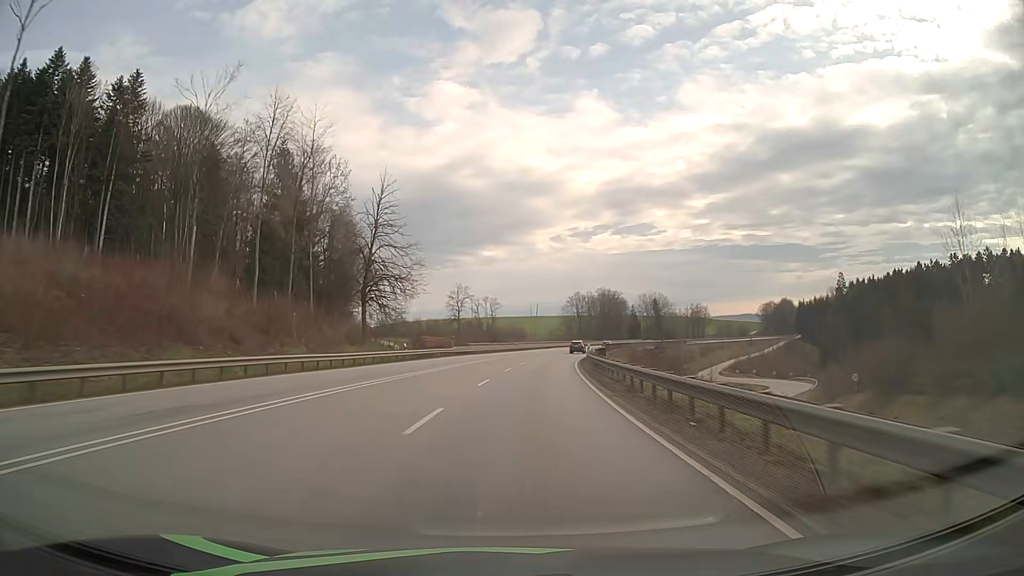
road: primary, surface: asphalt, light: Day
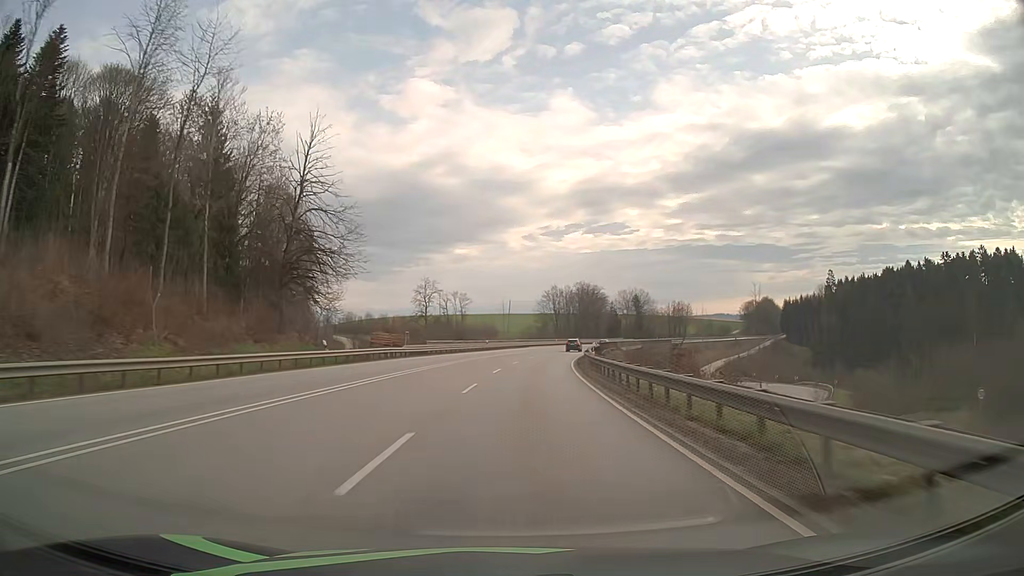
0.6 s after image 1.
(+0.2, +15.8) m; +2°
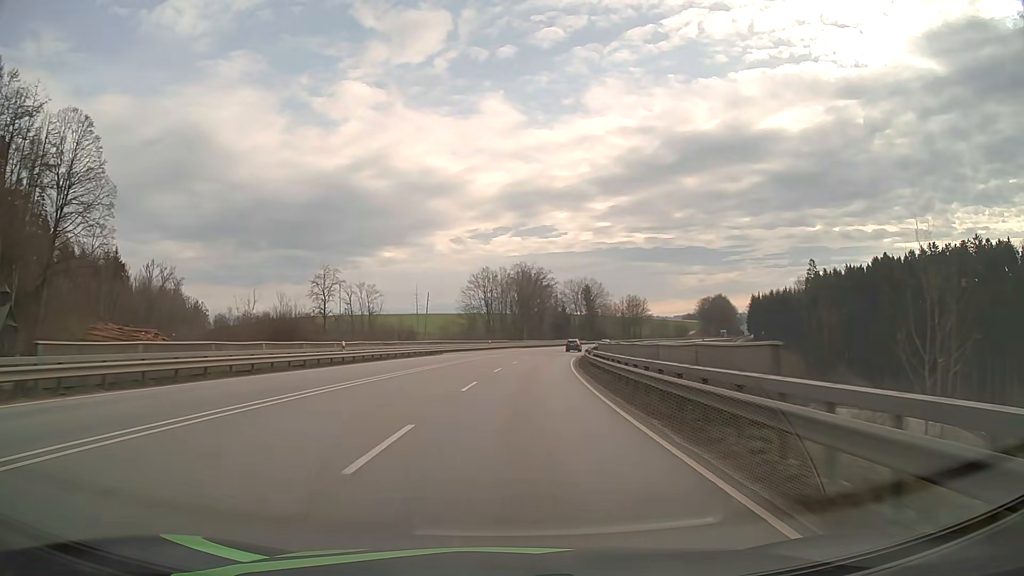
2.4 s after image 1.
(+3.0, +46.7) m; +6°
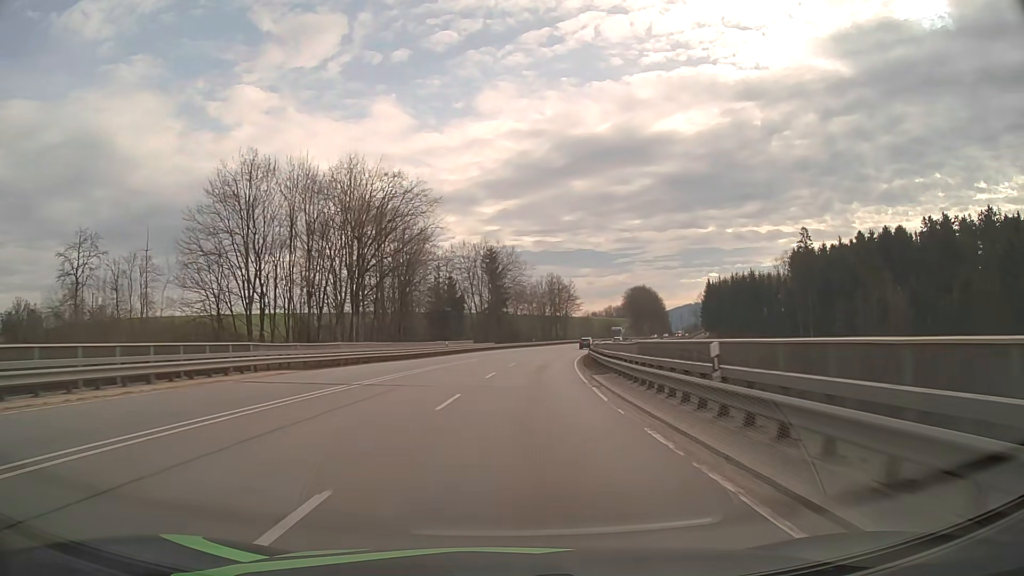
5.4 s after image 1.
(+6.9, +76.1) m; +10°
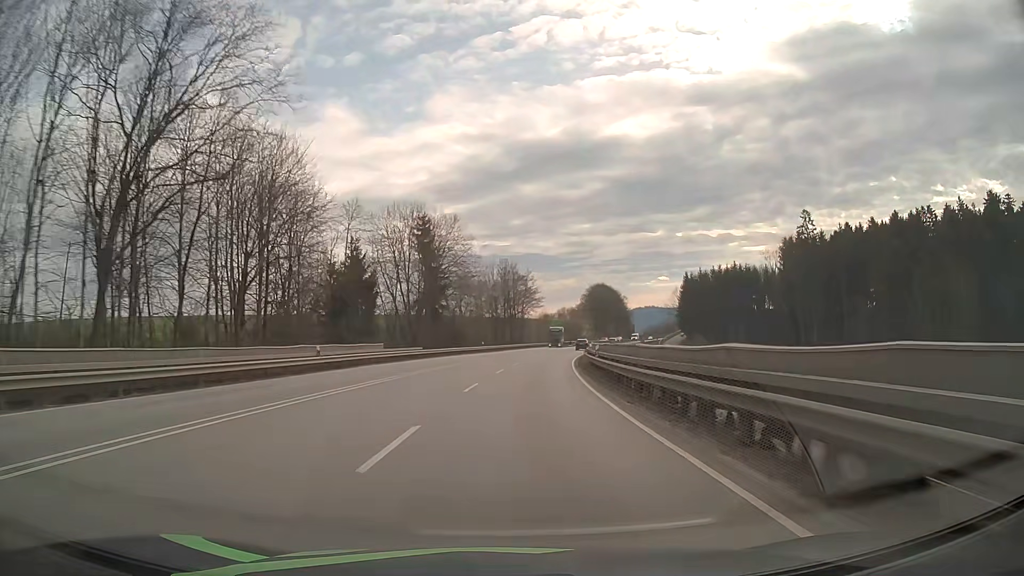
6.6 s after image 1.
(+1.1, +30.4) m; +5°
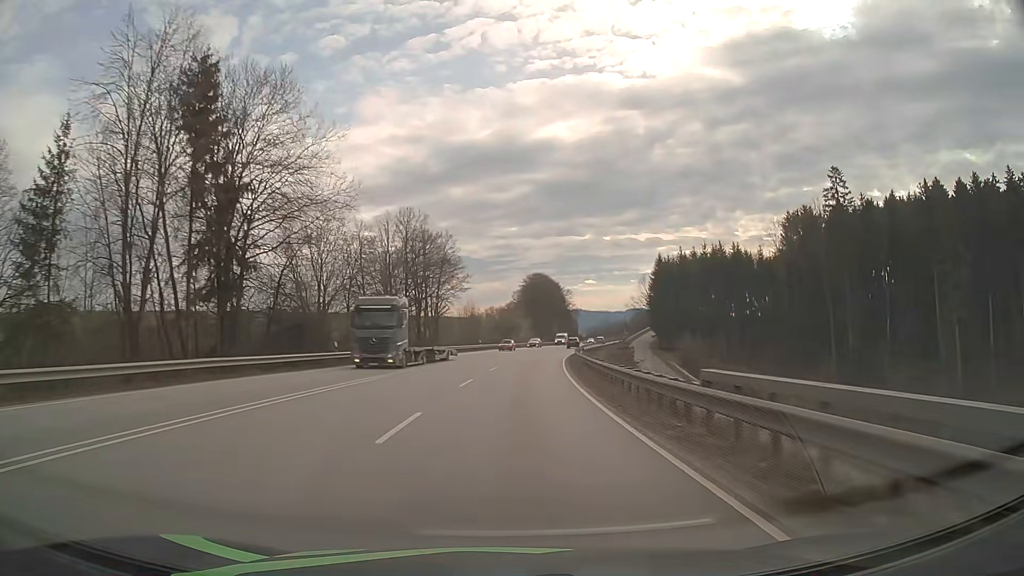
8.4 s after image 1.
(+2.3, +45.6) m; +6°
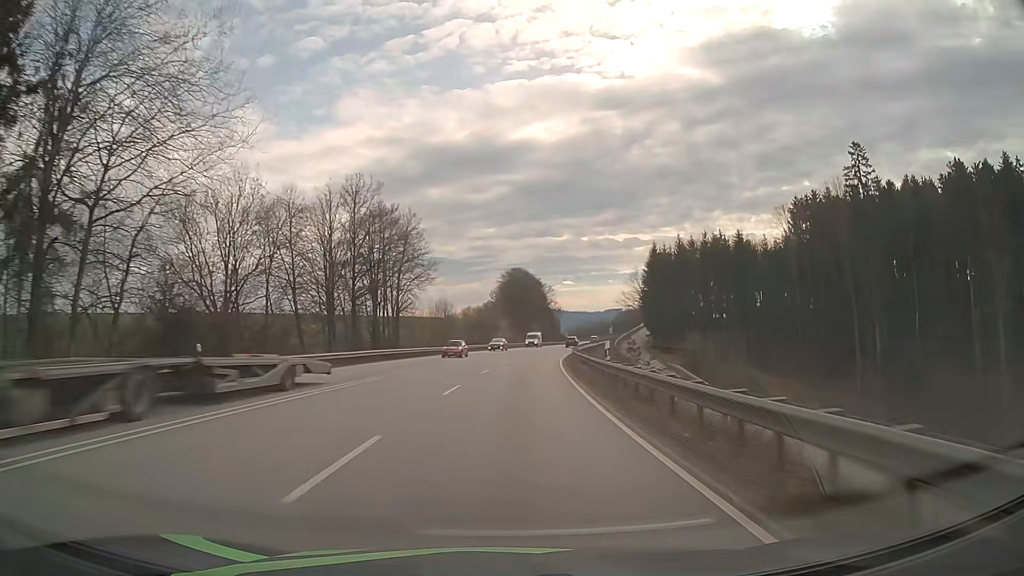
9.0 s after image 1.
(+0.4, +15.2) m; +2°
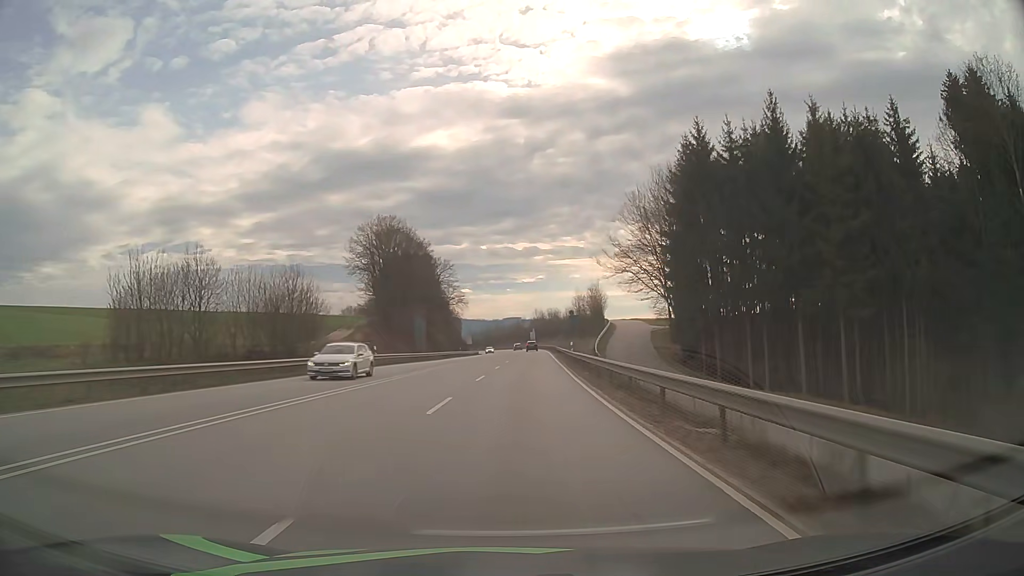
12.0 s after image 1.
(+5.1, +75.9) m; +9°
(0, +10) (0, +20) (+1, +30) (+1, +40) (+1, +50) (+2, +60) (+2, +70) (+3, +80) (+3, +90) (+4, +100) m
